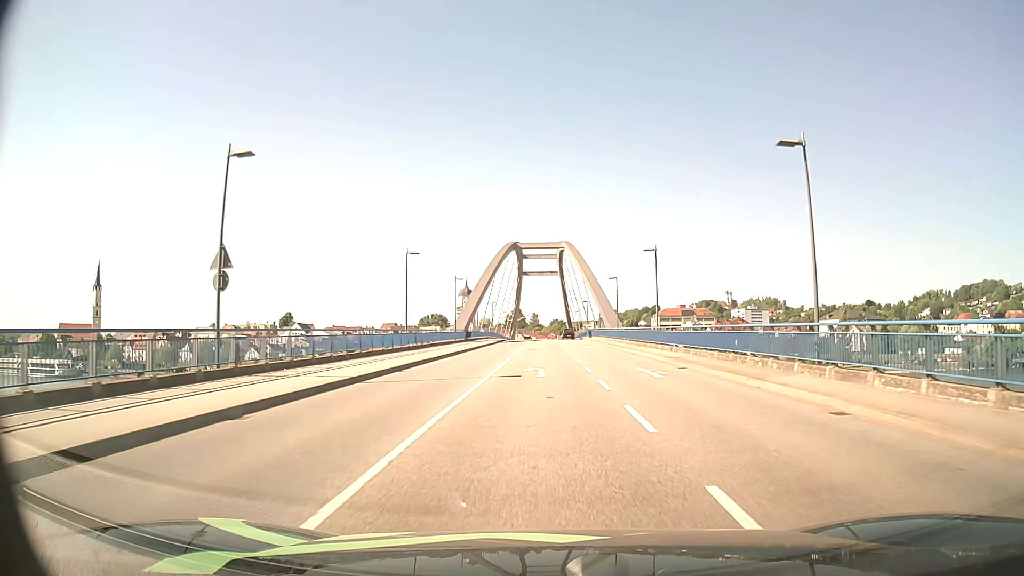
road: secondary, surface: asphalt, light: Day
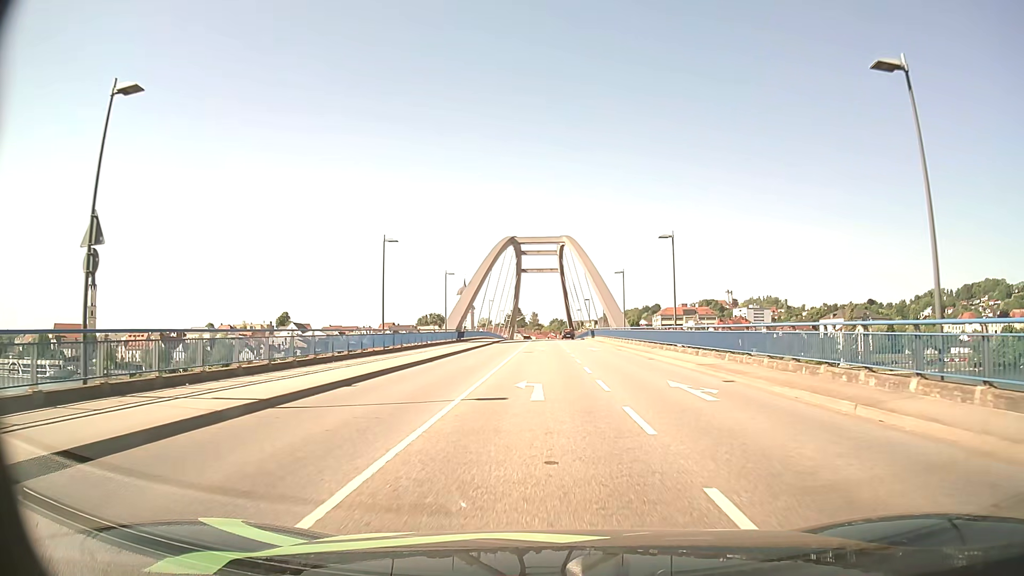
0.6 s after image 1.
(0.0, +6.2) m; 0°
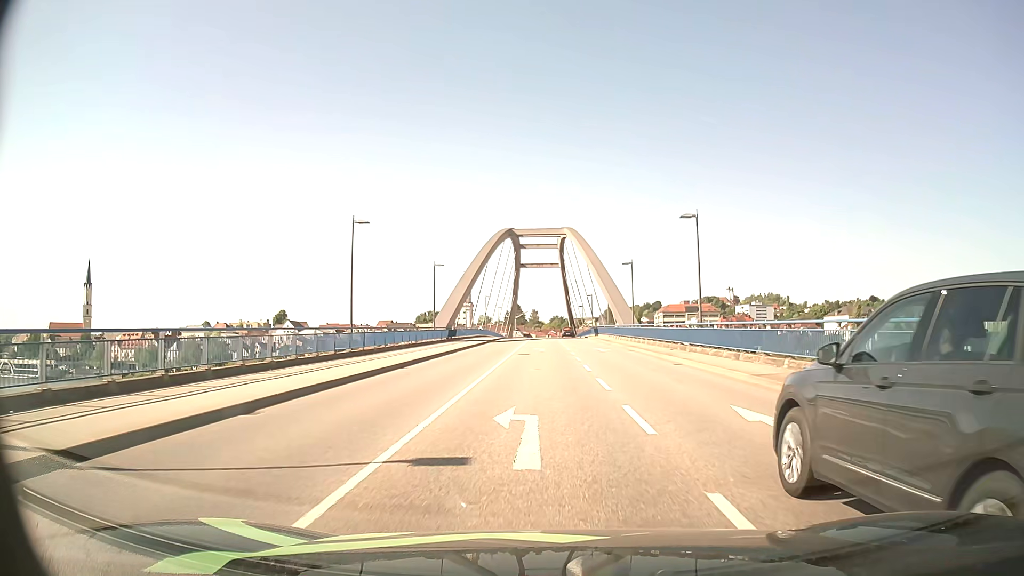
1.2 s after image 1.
(0.0, +6.2) m; 0°
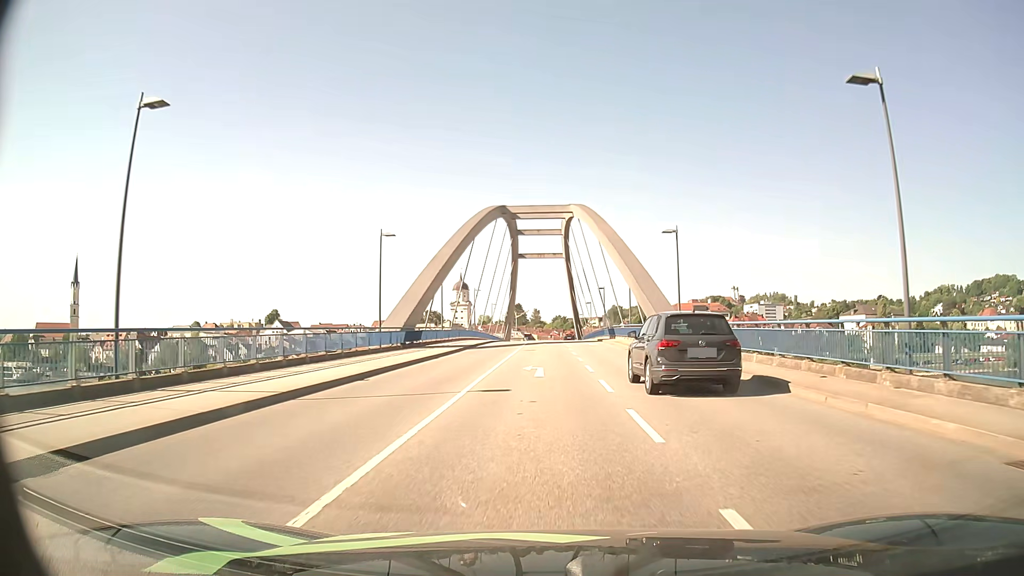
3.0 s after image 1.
(0.0, +18.6) m; 0°
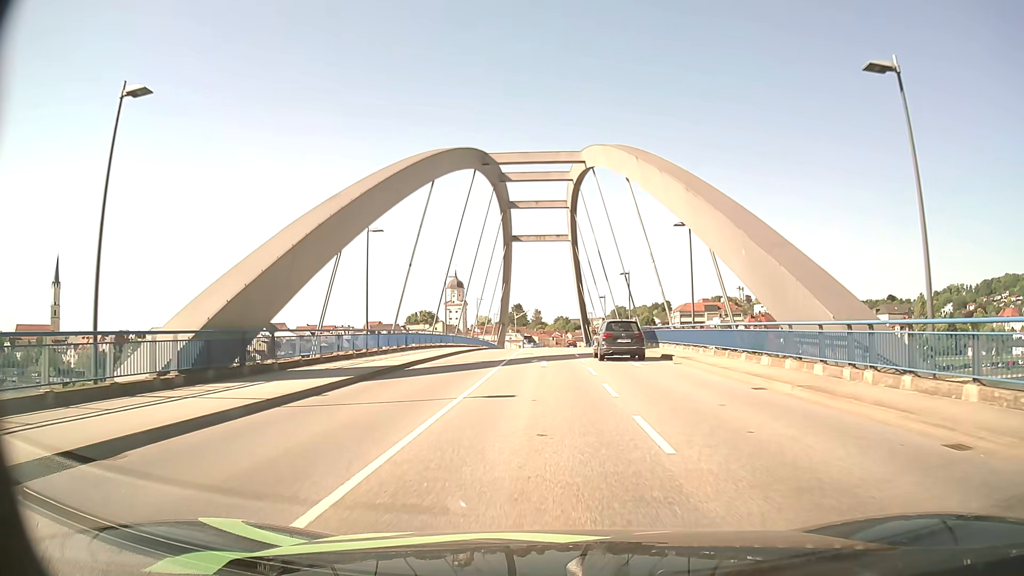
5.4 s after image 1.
(0.0, +24.7) m; 0°
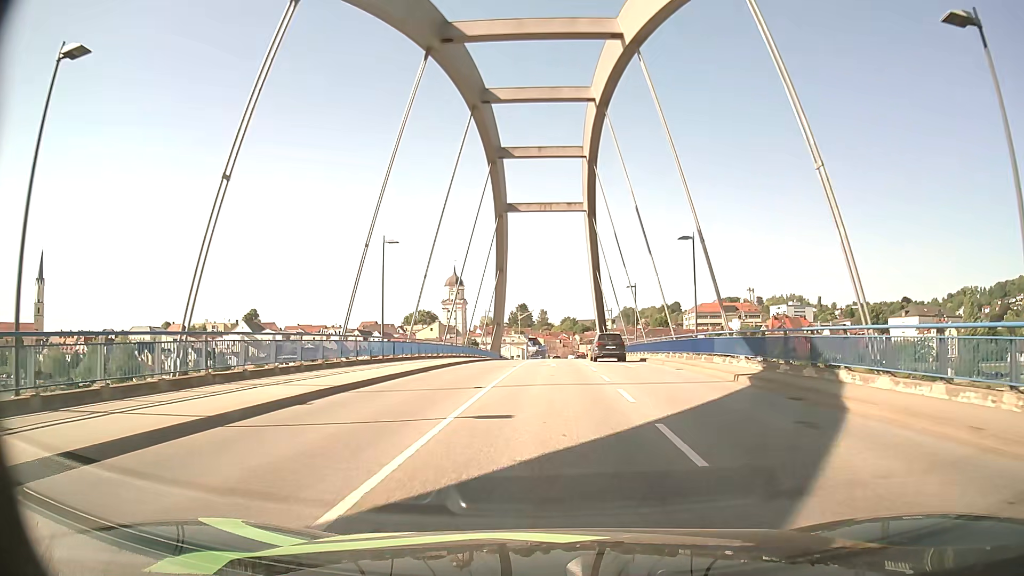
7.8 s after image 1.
(-0.1, +24.6) m; -1°
